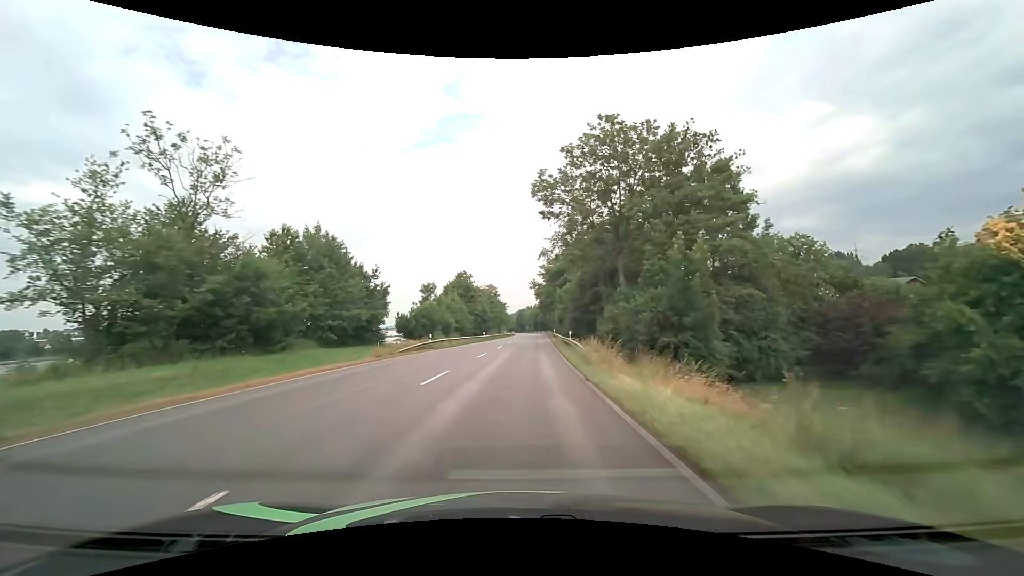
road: primary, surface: asphalt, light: Day
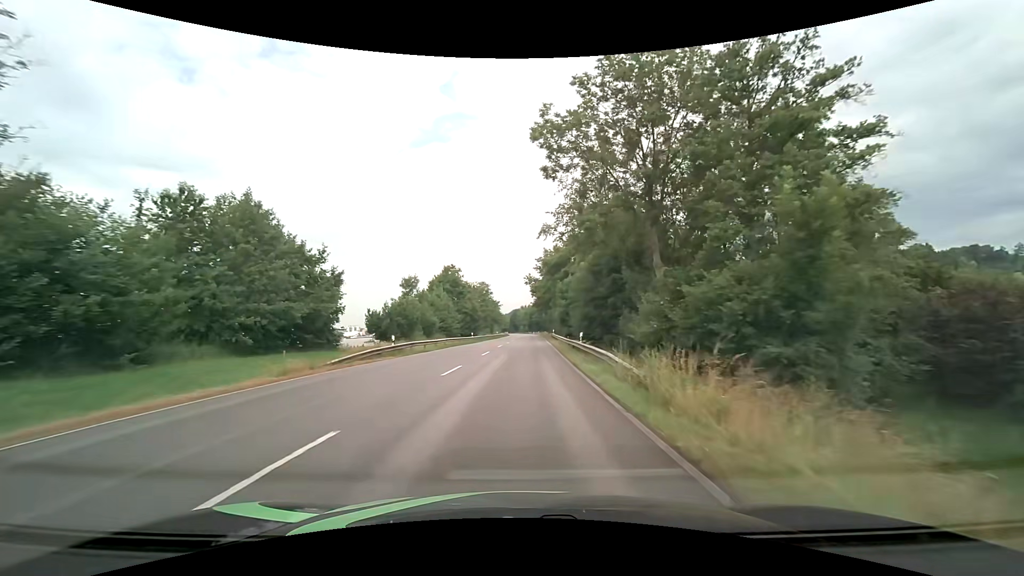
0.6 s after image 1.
(+0.1, +9.7) m; +1°
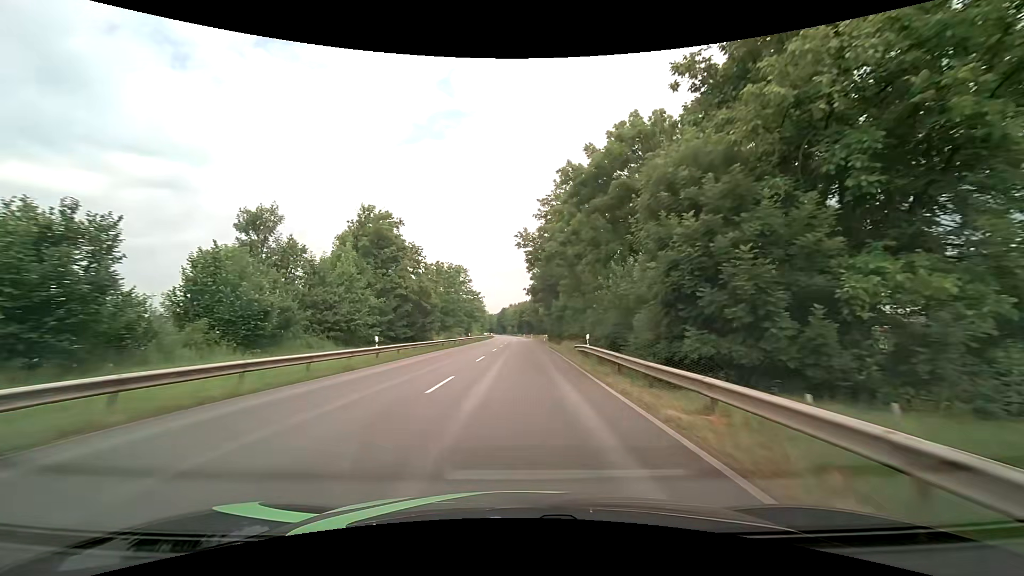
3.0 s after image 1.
(+0.5, +39.5) m; +1°
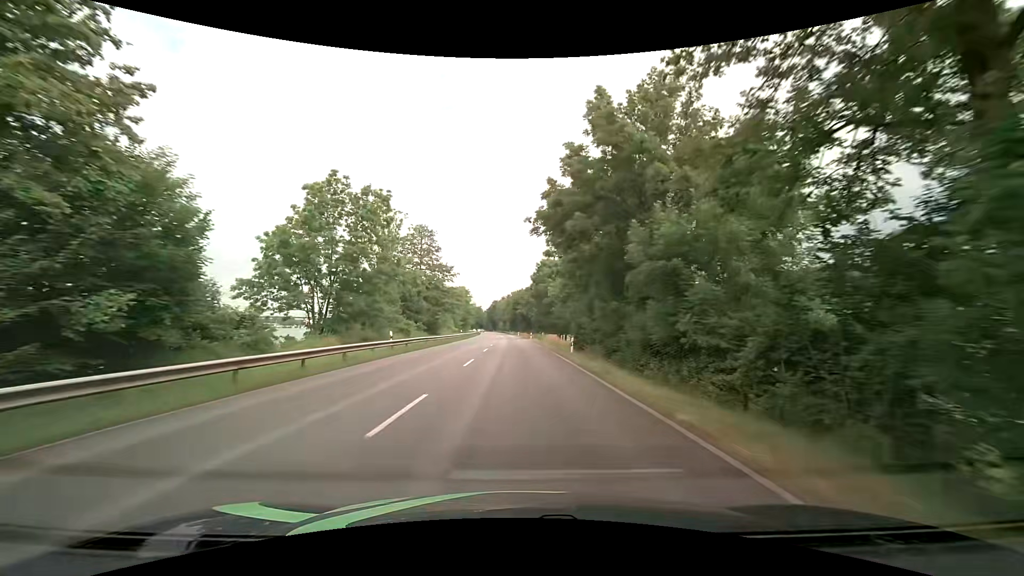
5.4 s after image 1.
(+0.2, +40.6) m; +1°
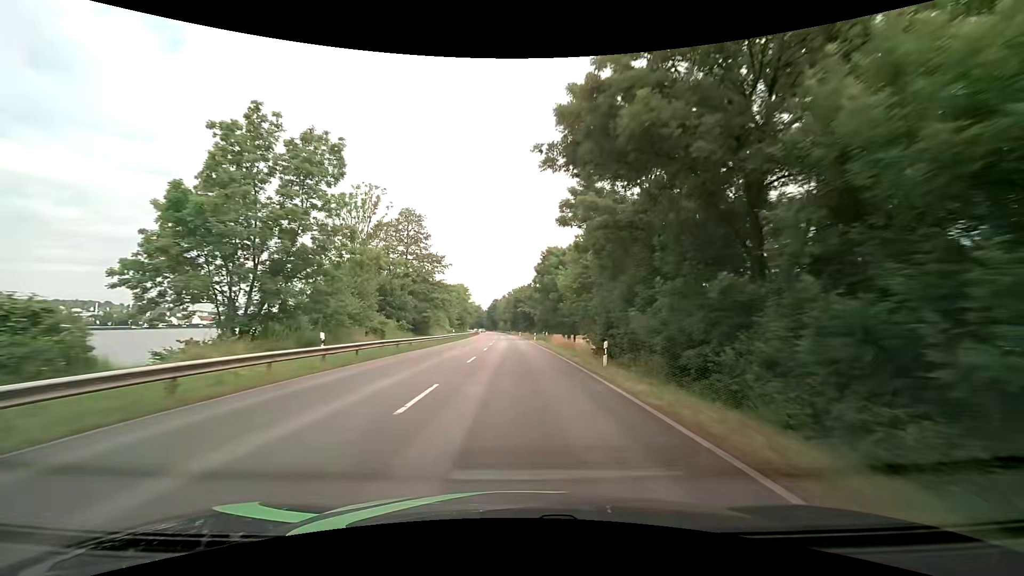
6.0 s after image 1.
(0.0, +10.3) m; 0°
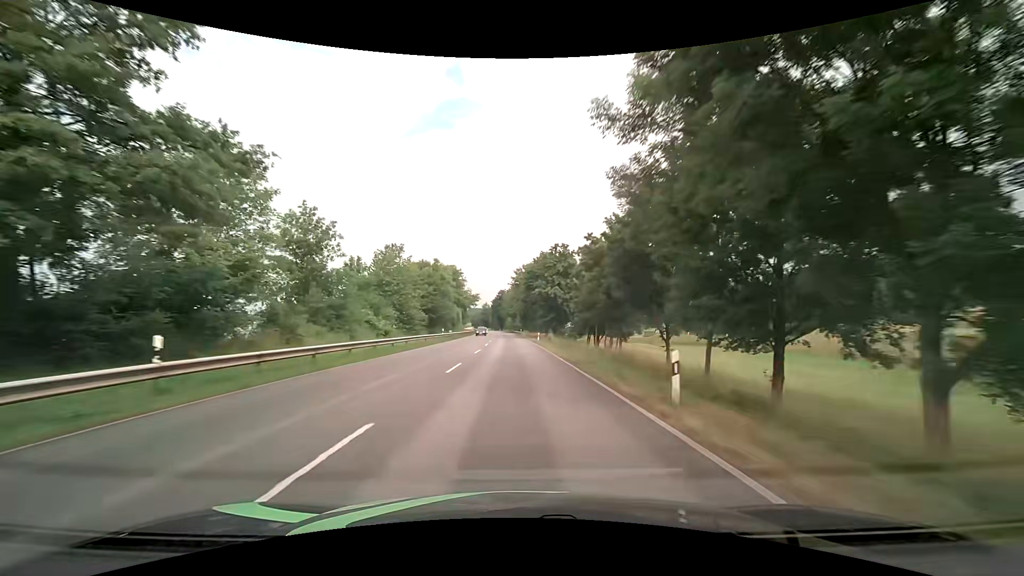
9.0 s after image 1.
(-0.5, +52.8) m; -1°
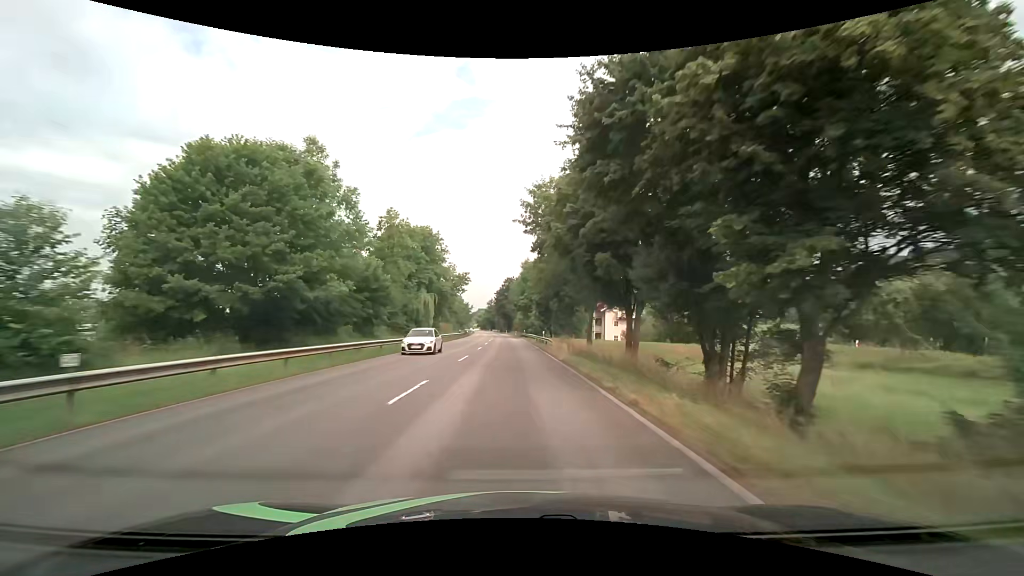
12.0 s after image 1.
(-0.9, +54.1) m; -2°
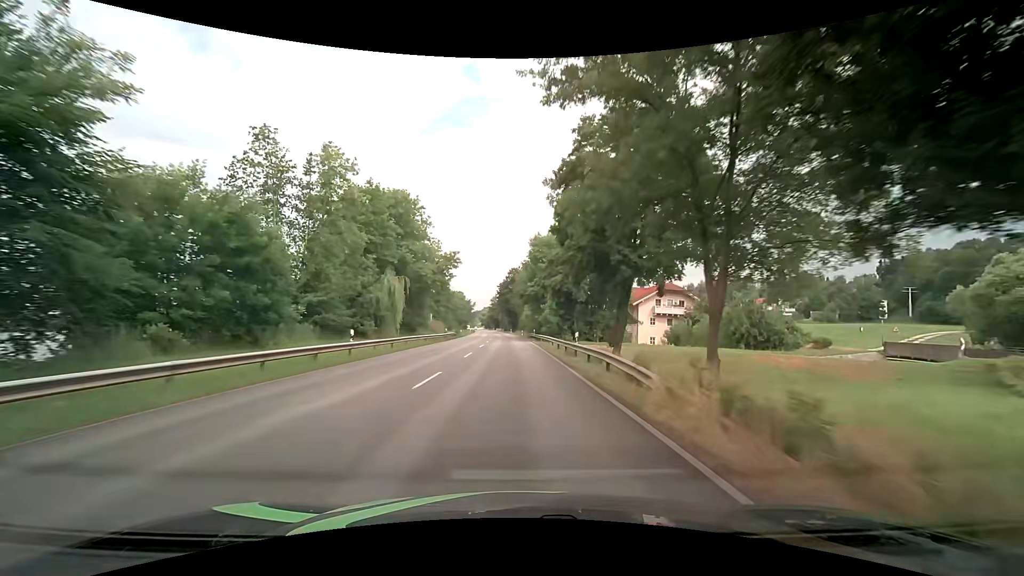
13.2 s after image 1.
(-0.1, +21.7) m; 0°
